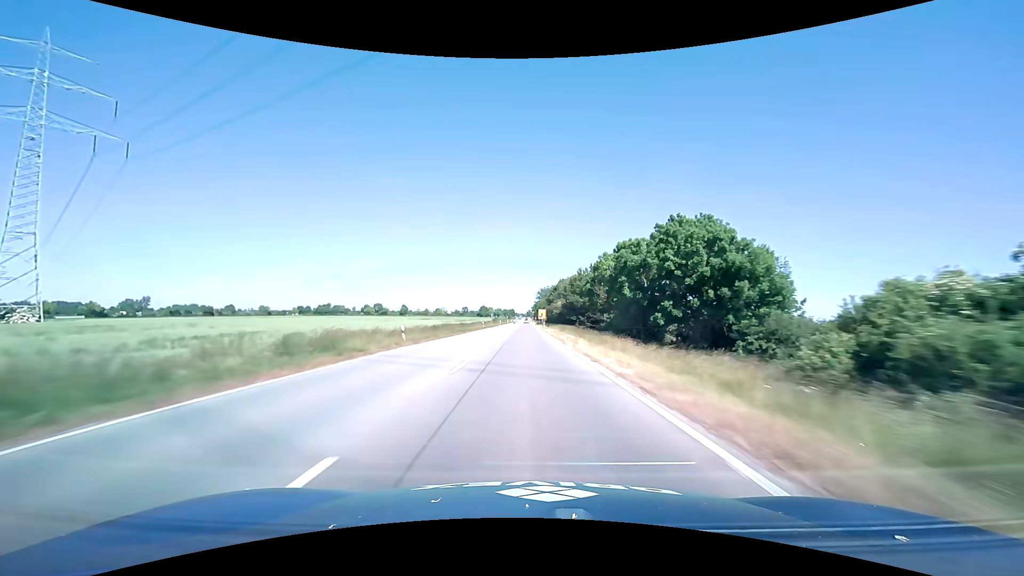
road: primary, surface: asphalt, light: Day
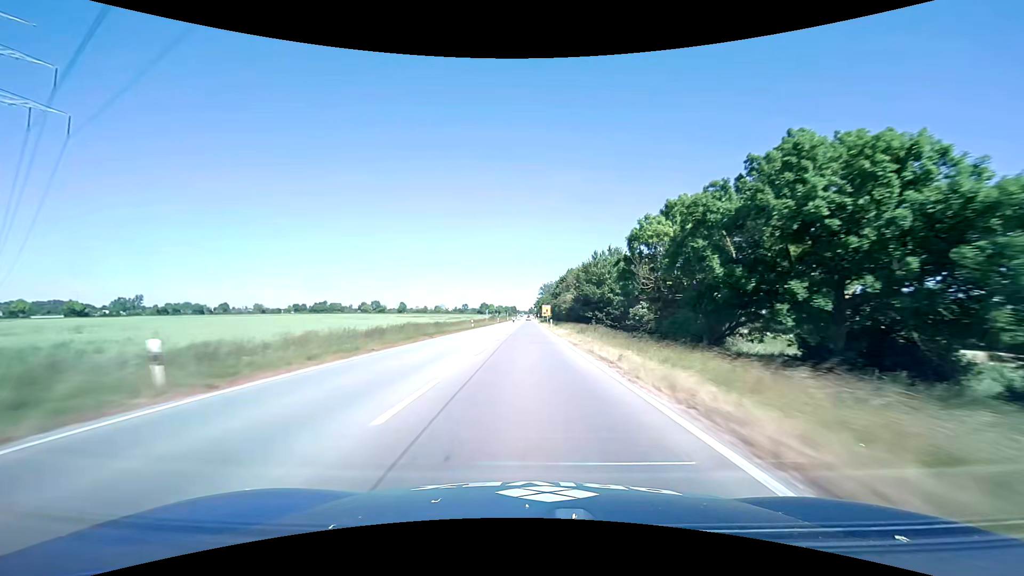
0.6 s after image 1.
(0.0, +17.9) m; 0°
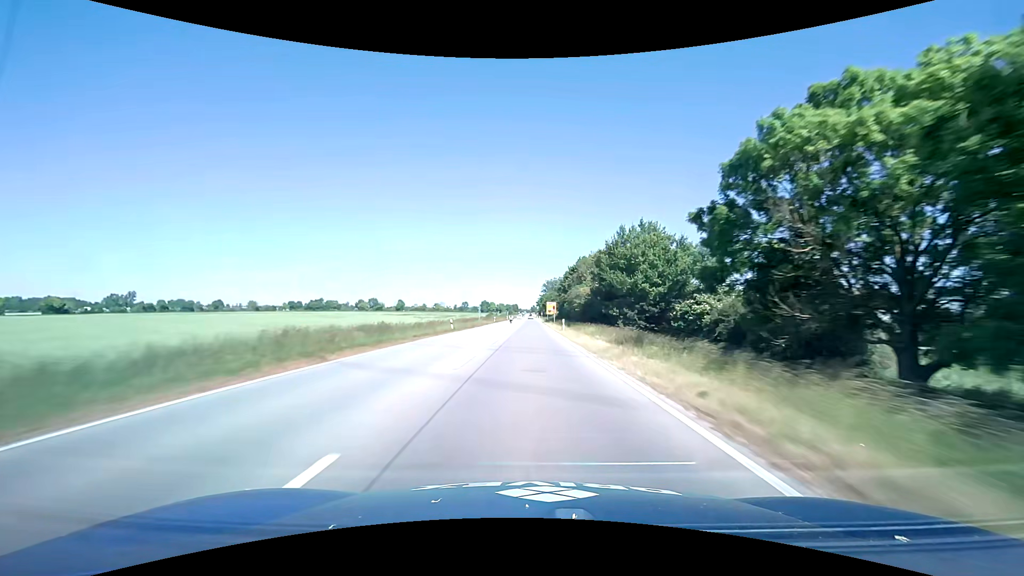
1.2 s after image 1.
(-0.1, +17.5) m; 0°
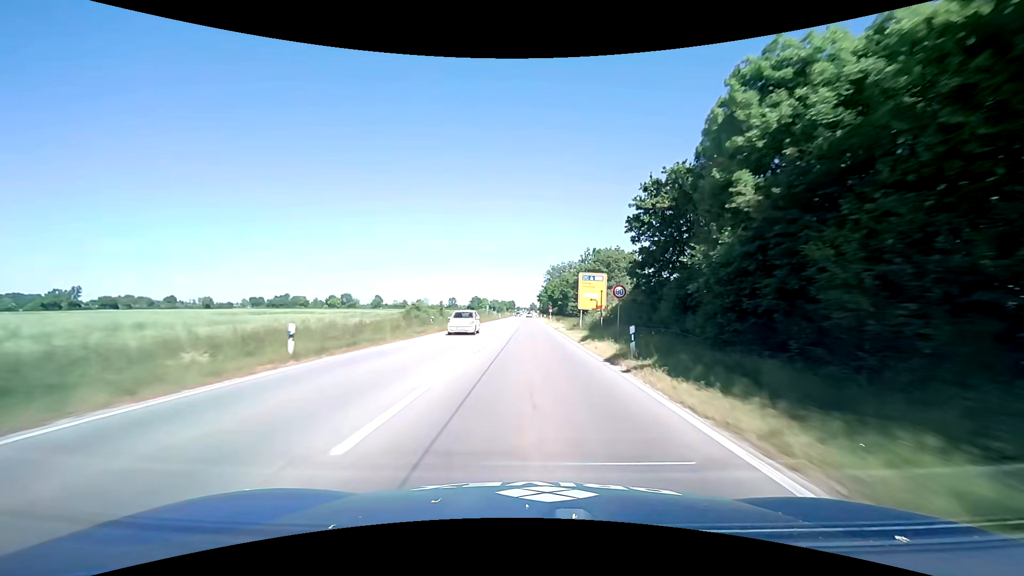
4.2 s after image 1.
(+0.3, +77.1) m; 0°
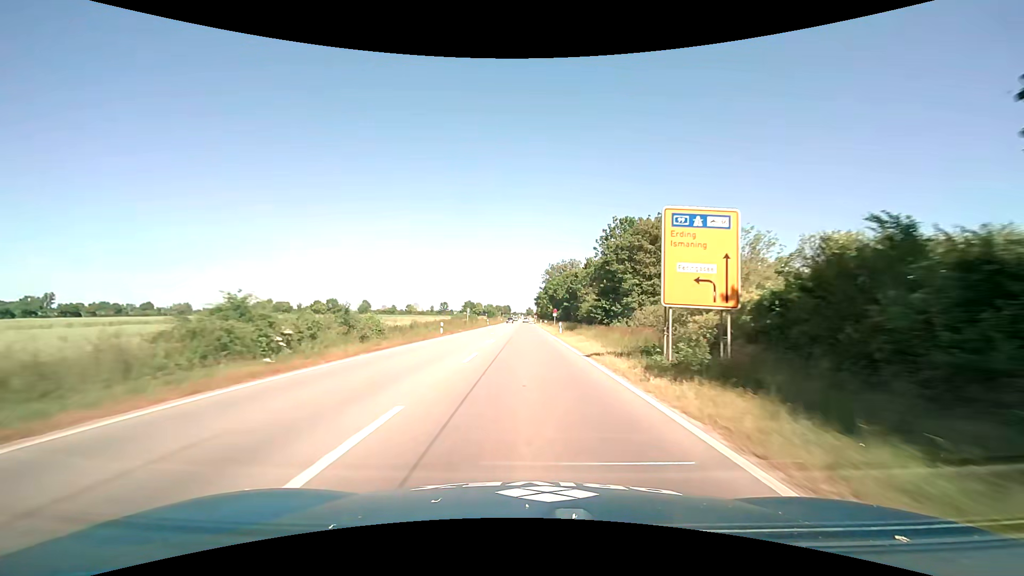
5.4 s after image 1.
(+0.1, +24.8) m; +1°
(0, +10) (0, +20) (0, +30) (0, +40) (0, +50) (0, +60) (-1, +70) (-1, +80) (-1, +90) (-1, +100) m
